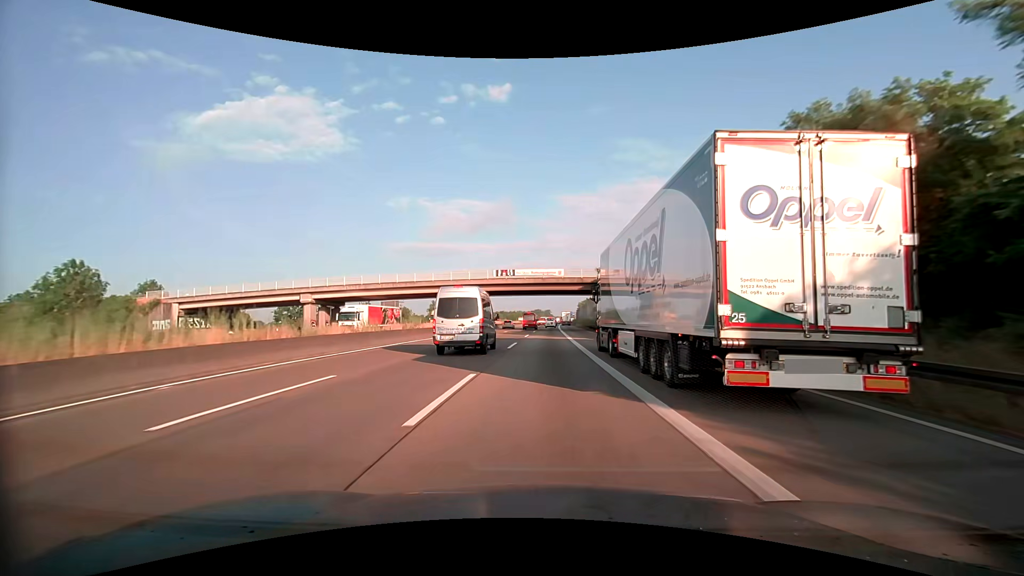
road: motorway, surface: asphalt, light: Day
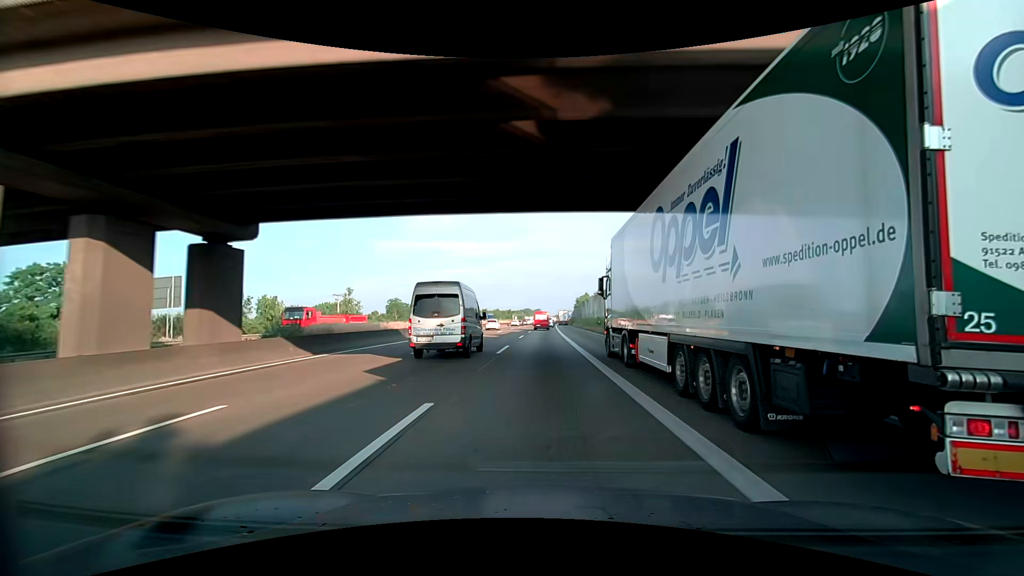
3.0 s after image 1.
(+0.5, +58.2) m; +1°
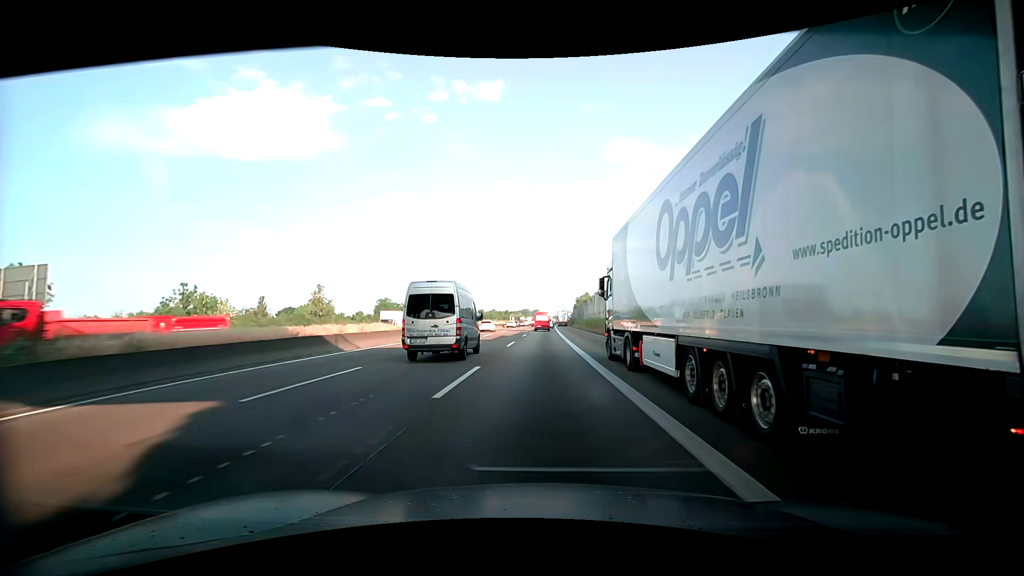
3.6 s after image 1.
(0.0, +11.4) m; 0°
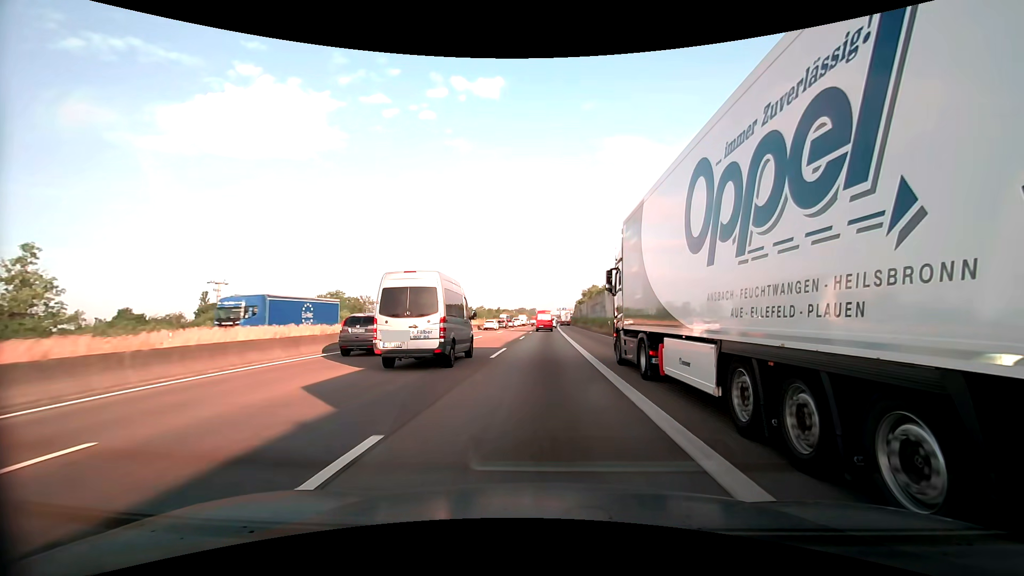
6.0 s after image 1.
(+0.1, +44.8) m; 0°
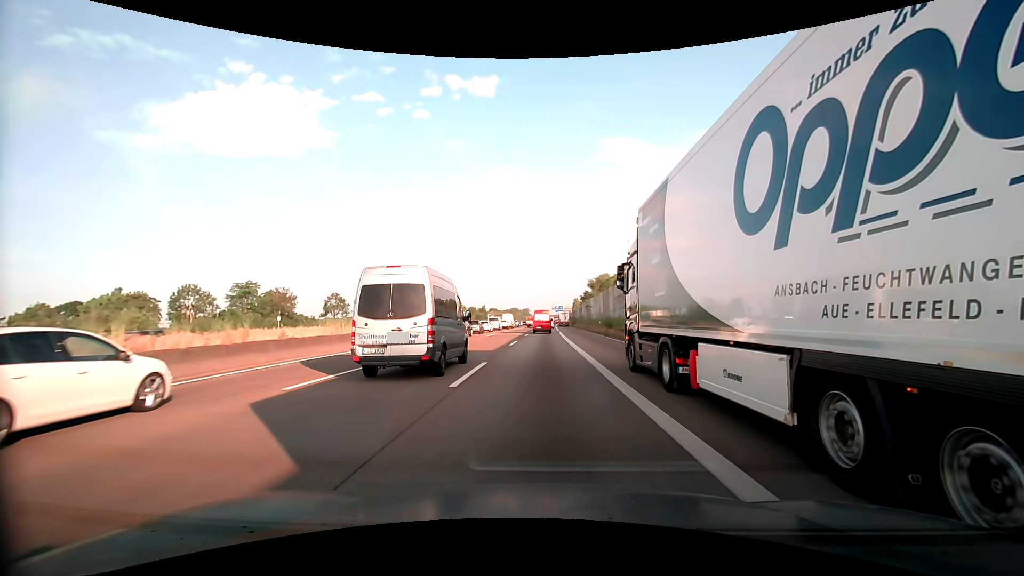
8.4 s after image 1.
(+0.4, +43.5) m; +1°
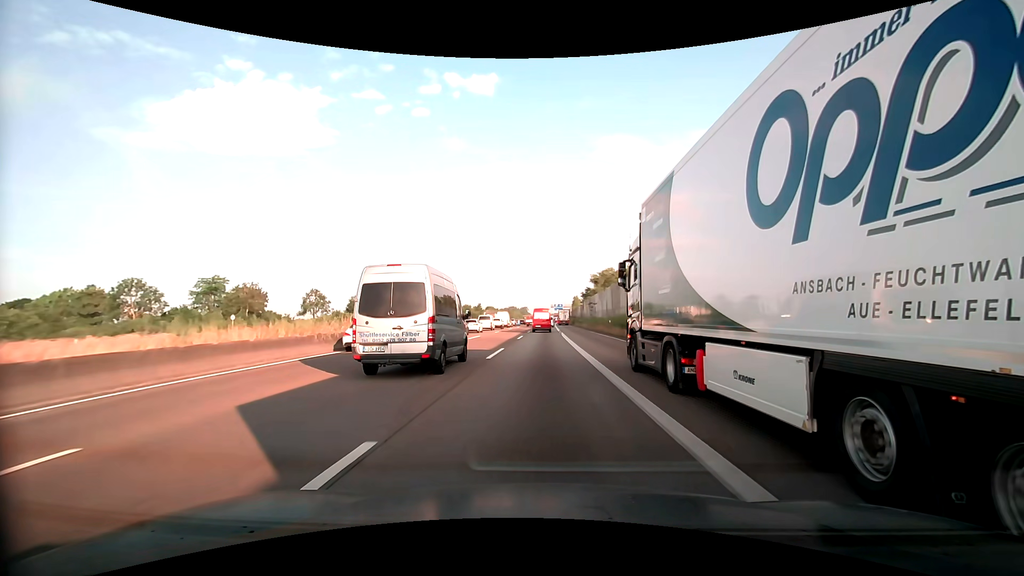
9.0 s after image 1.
(0.0, +10.7) m; 0°
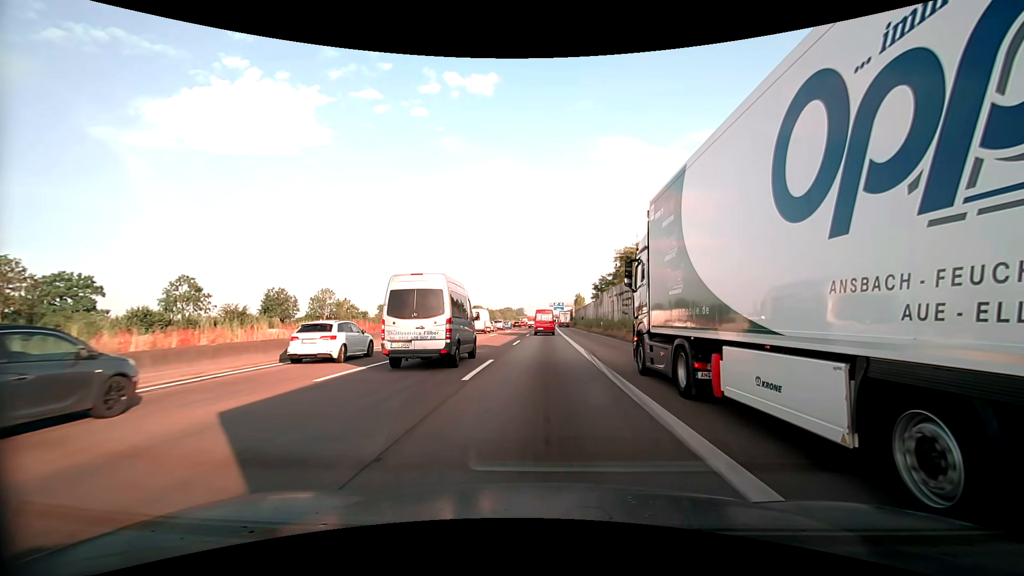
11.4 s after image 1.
(+0.1, +42.0) m; 0°
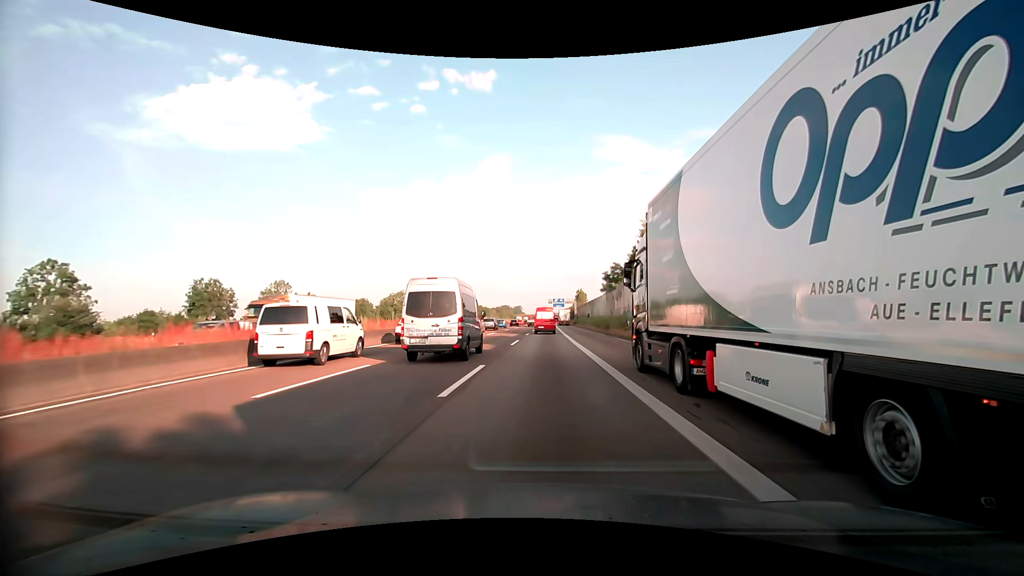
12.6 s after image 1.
(0.0, +20.5) m; 0°
(0, +10) (0, +20) (0, +30) (0, +40) (0, +50) (0, +60) (0, +70) (+1, +80) (+1, +90) (+1, +100) m
